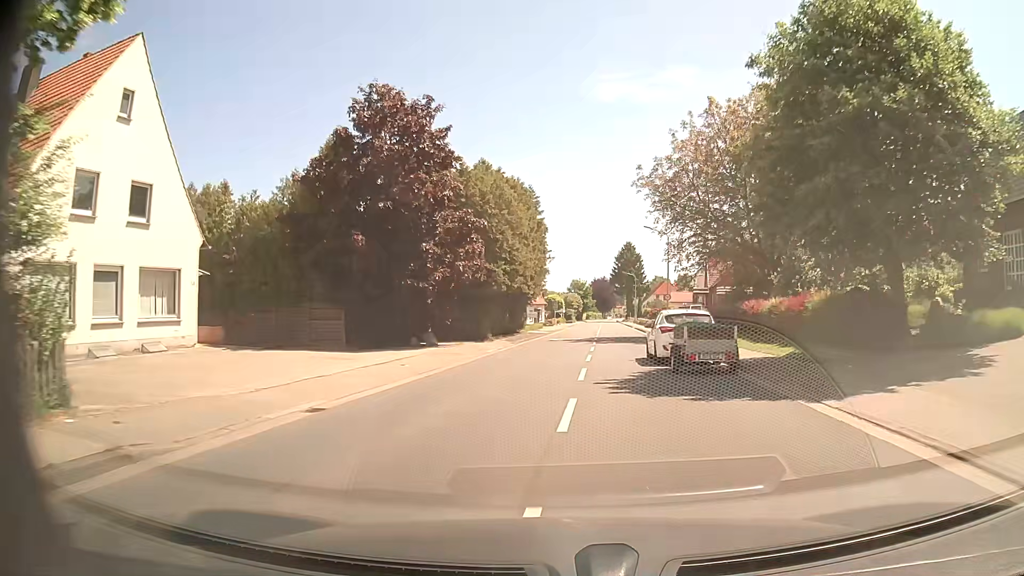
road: tertiary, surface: asphalt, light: Day
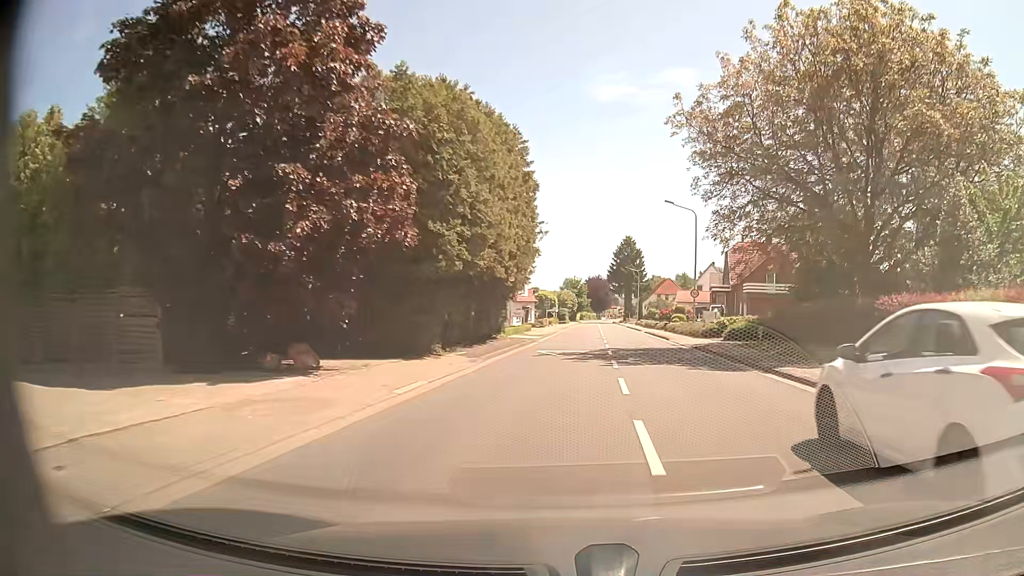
(0.0, +14.3) m; +1°
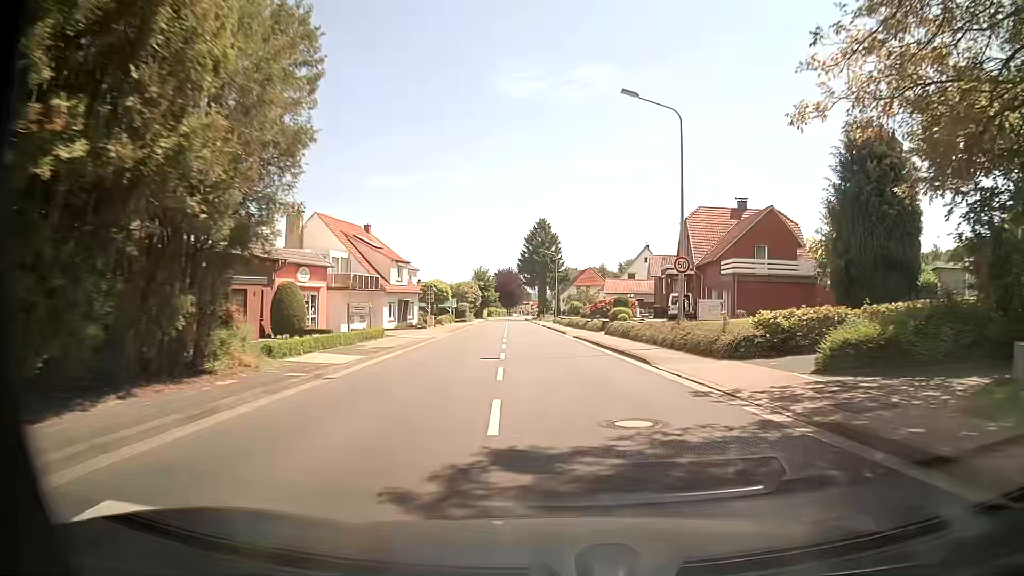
(+1.9, +22.6) m; +7°
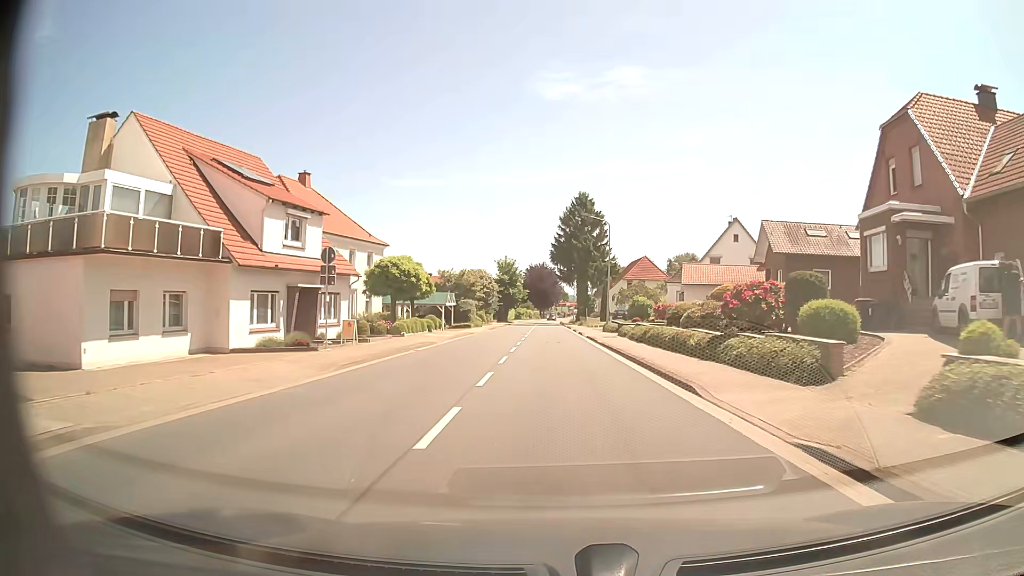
(-0.9, +31.2) m; -3°
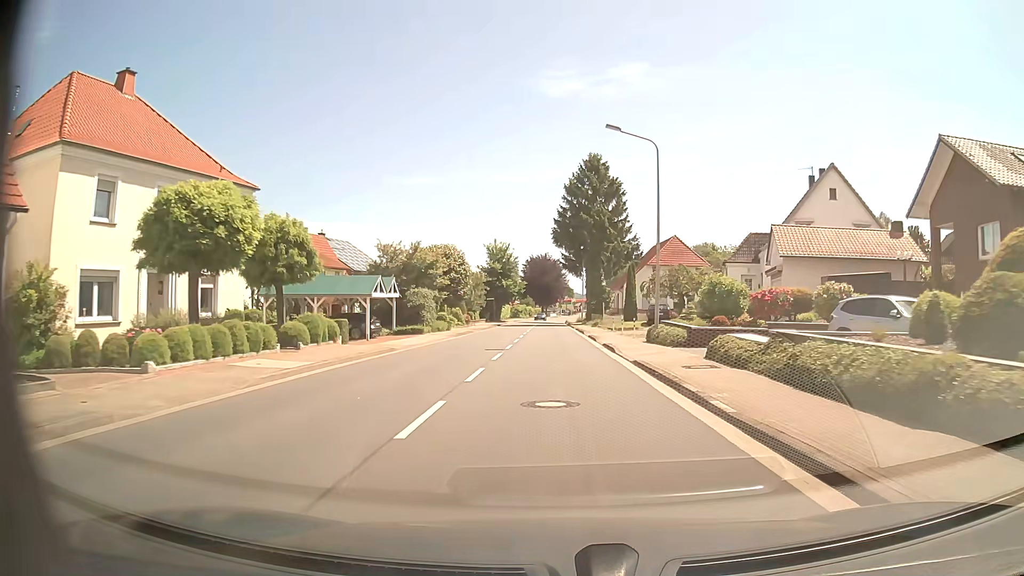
(0.0, +23.8) m; 0°
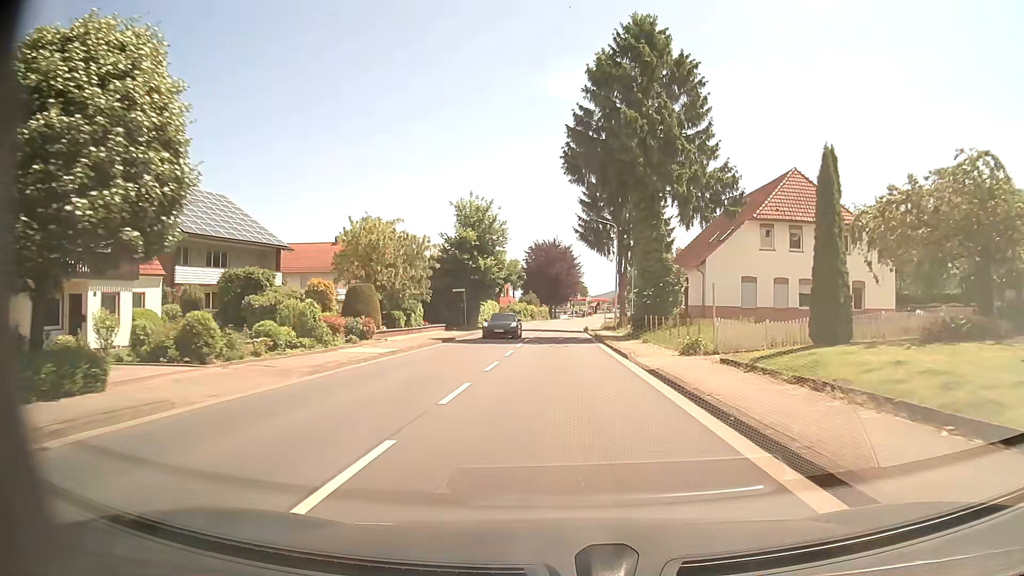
(-0.2, +39.6) m; -1°
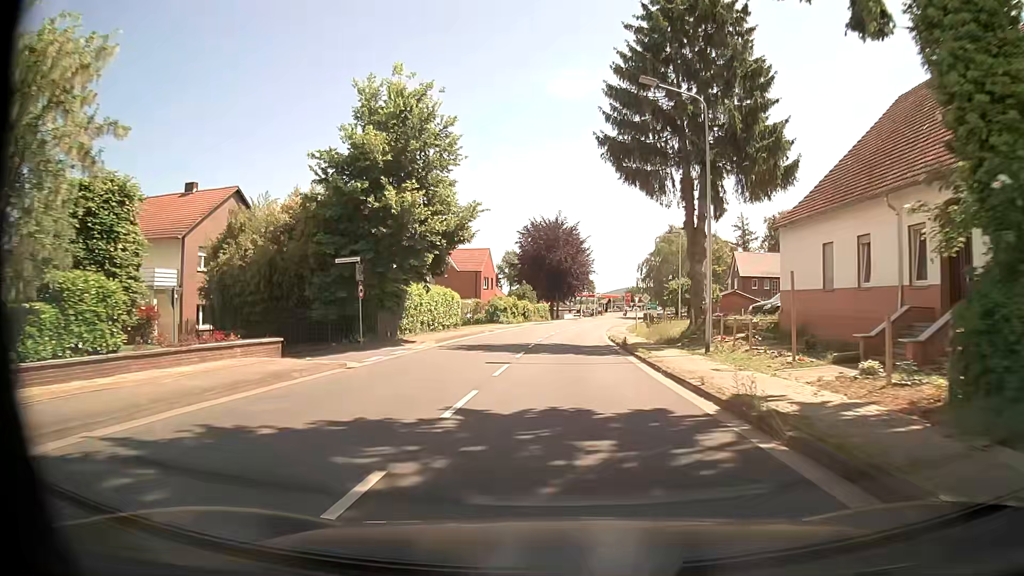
(-0.1, +31.8) m; 0°
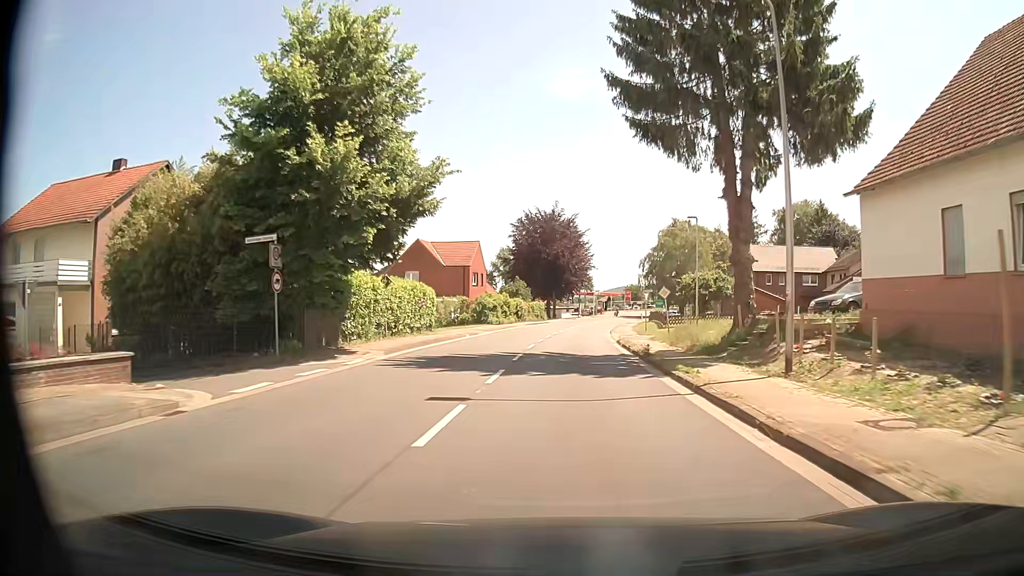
(0.0, +7.9) m; 0°
(0, +10) (0, +20) (+1, +30) (+1, +40) (+2, +50) (+3, +60) (+4, +70) (+5, +80) (+7, +90) (+9, +99) m
